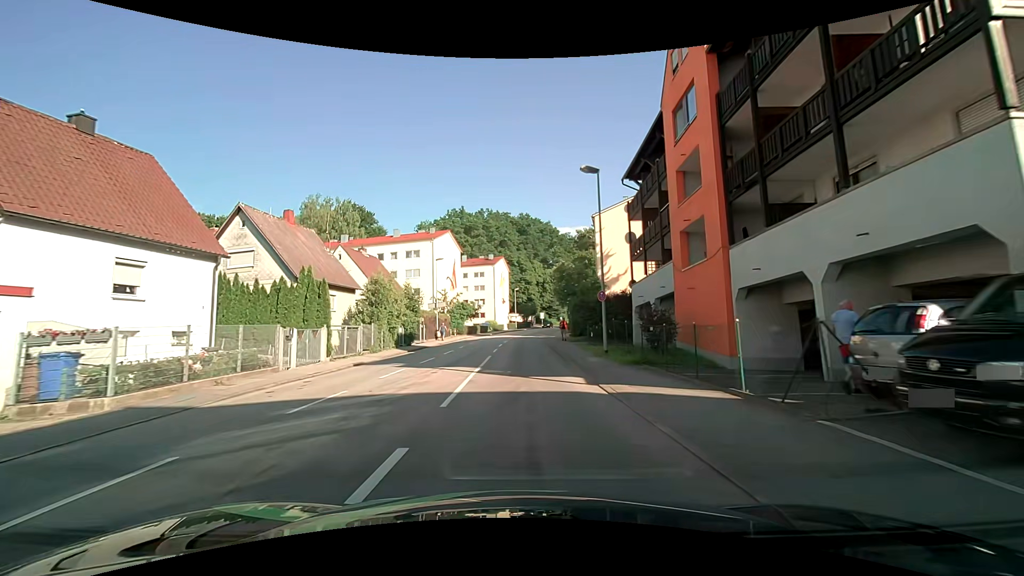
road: tertiary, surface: asphalt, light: Day
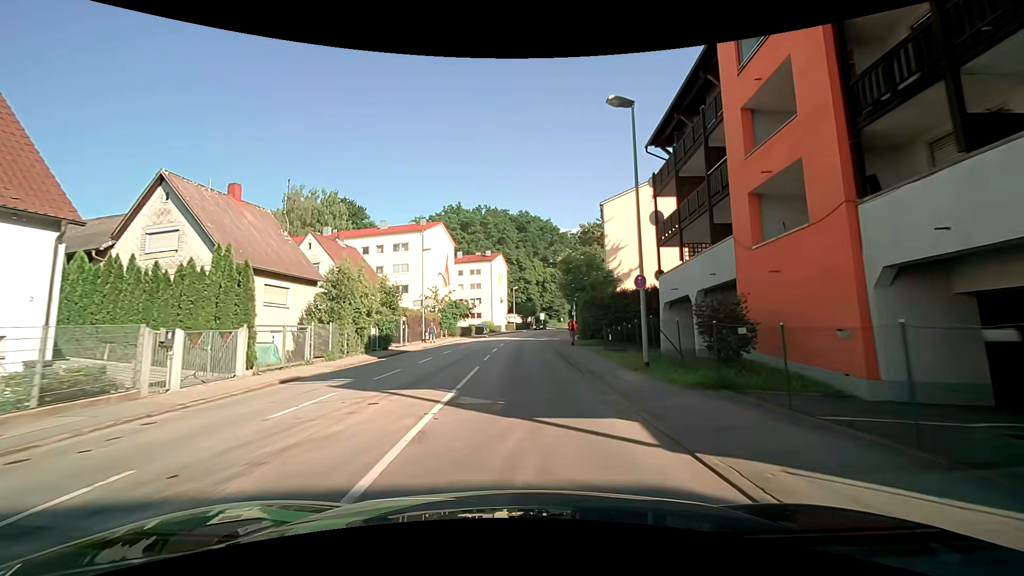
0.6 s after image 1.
(0.0, +6.6) m; 0°
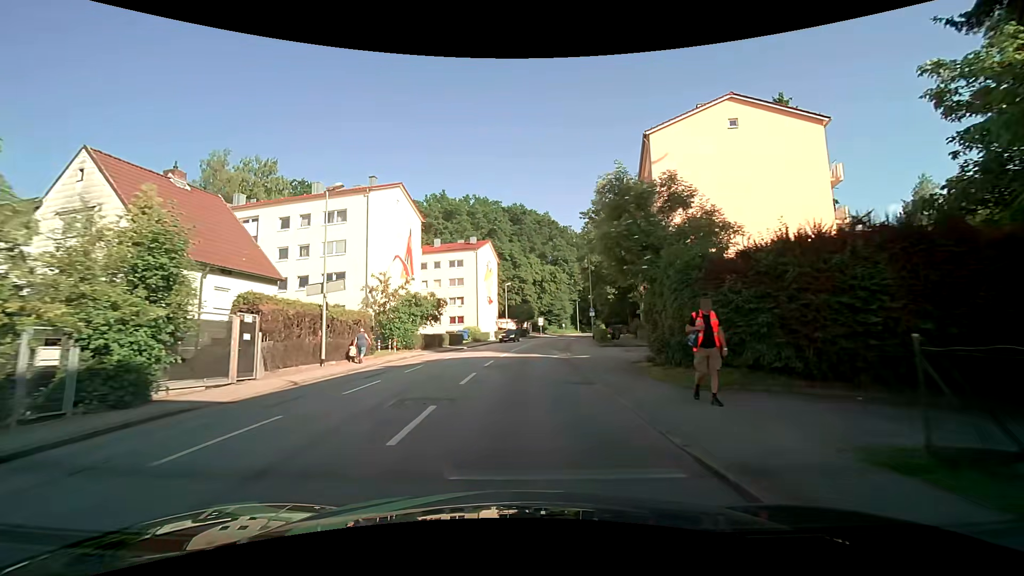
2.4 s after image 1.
(+0.1, +20.7) m; +1°
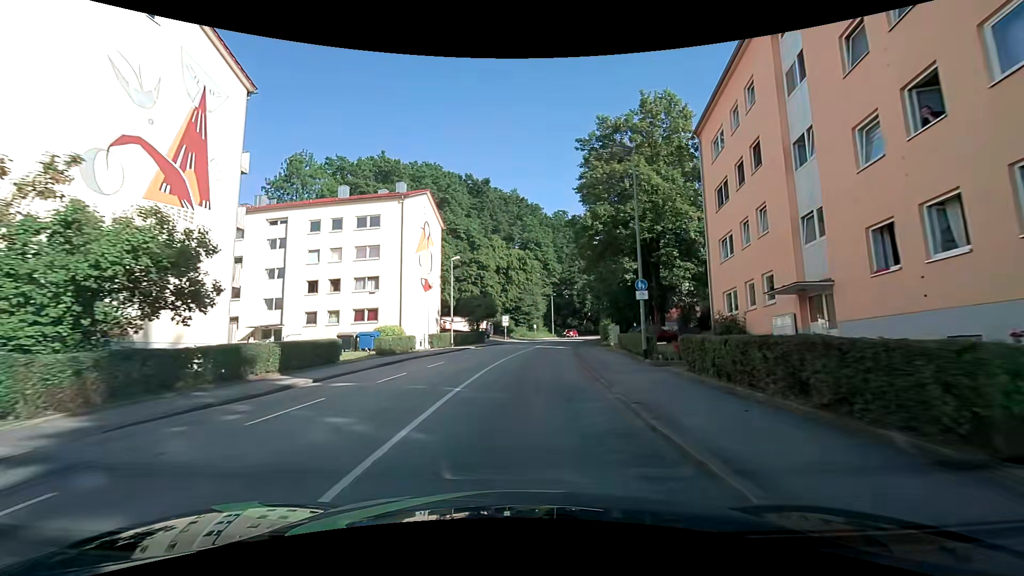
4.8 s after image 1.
(+0.8, +27.7) m; +4°
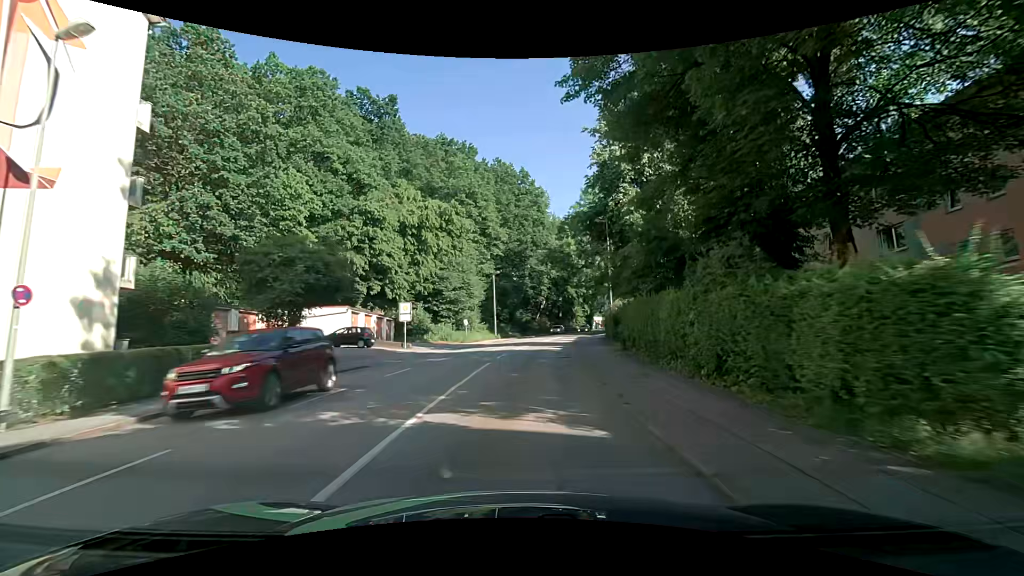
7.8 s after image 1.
(+2.2, +34.6) m; +7°
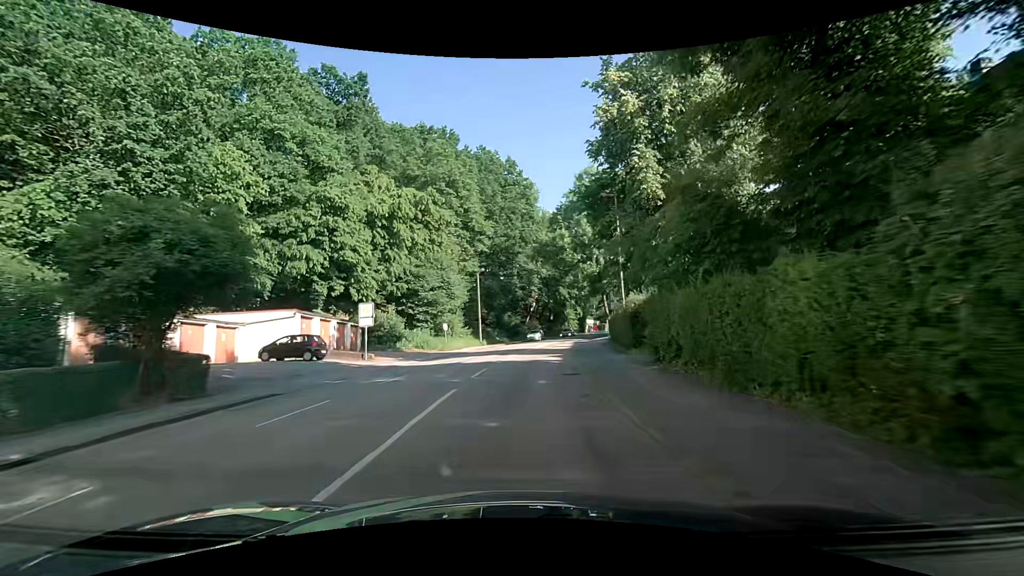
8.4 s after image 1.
(+0.1, +7.0) m; +1°
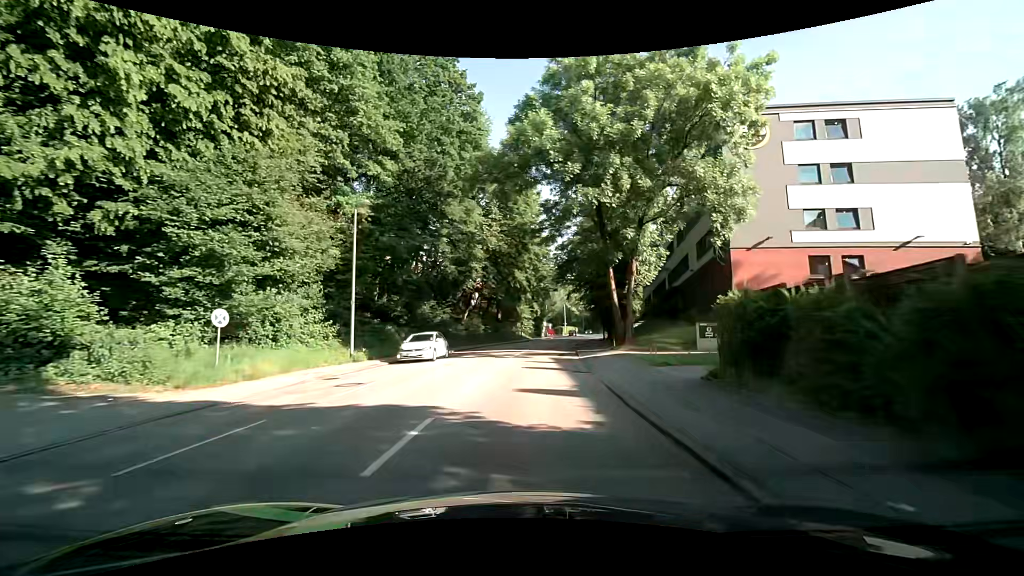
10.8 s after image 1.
(+1.5, +27.8) m; +7°
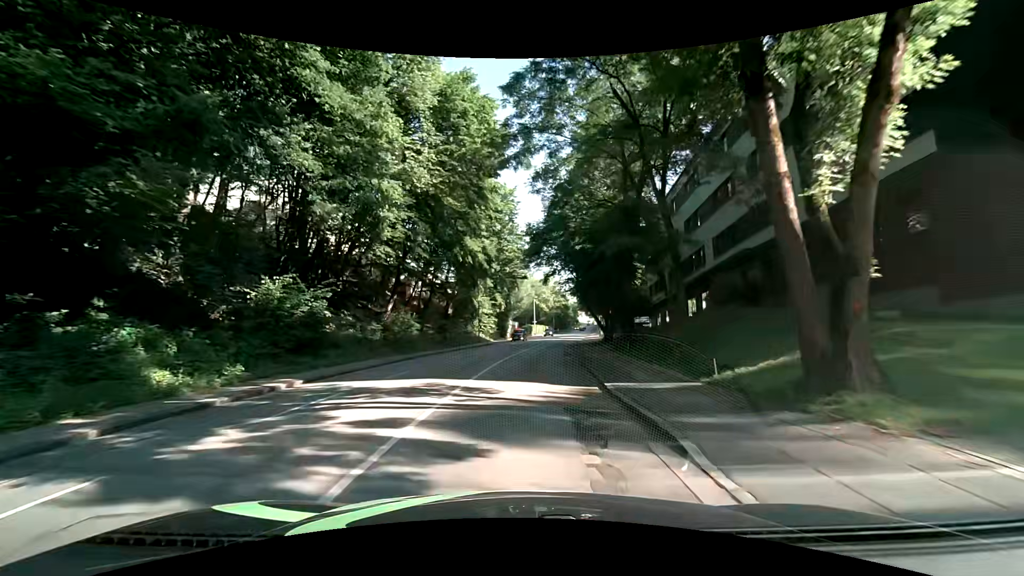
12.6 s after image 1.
(+0.9, +20.8) m; +4°
(0, +10) (+1, +20) (+2, +30) (+3, +40) (+4, +50) (+6, +60) (+7, +70) (+9, +79) (+10, +89) (+12, +99) m
